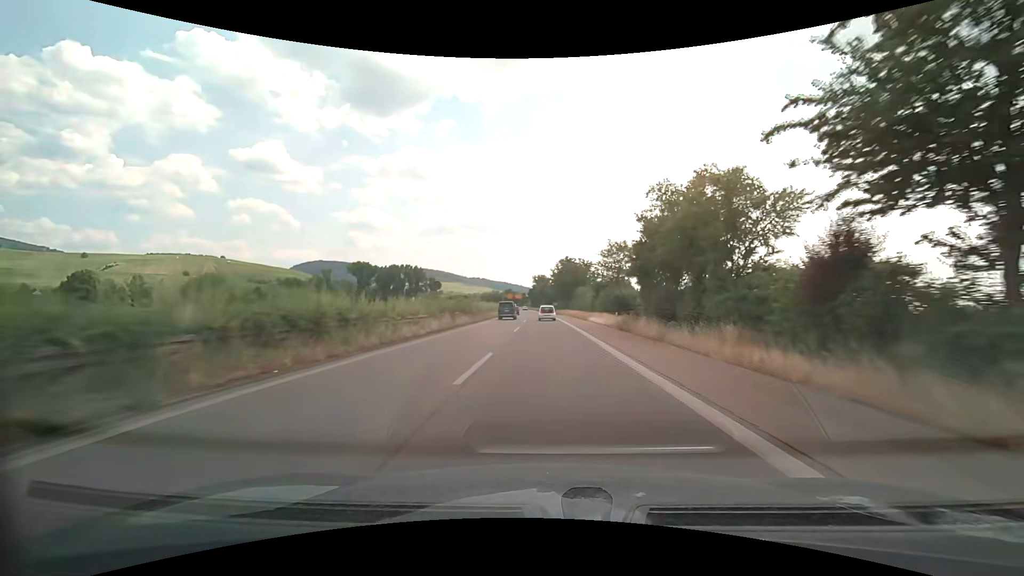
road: trunk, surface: asphalt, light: Day
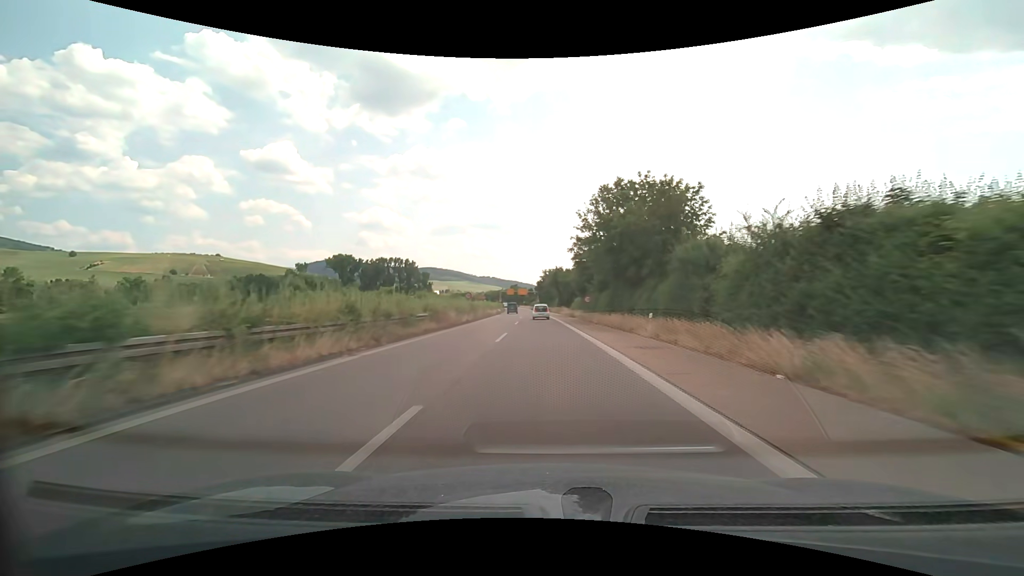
(-0.5, +62.1) m; -1°
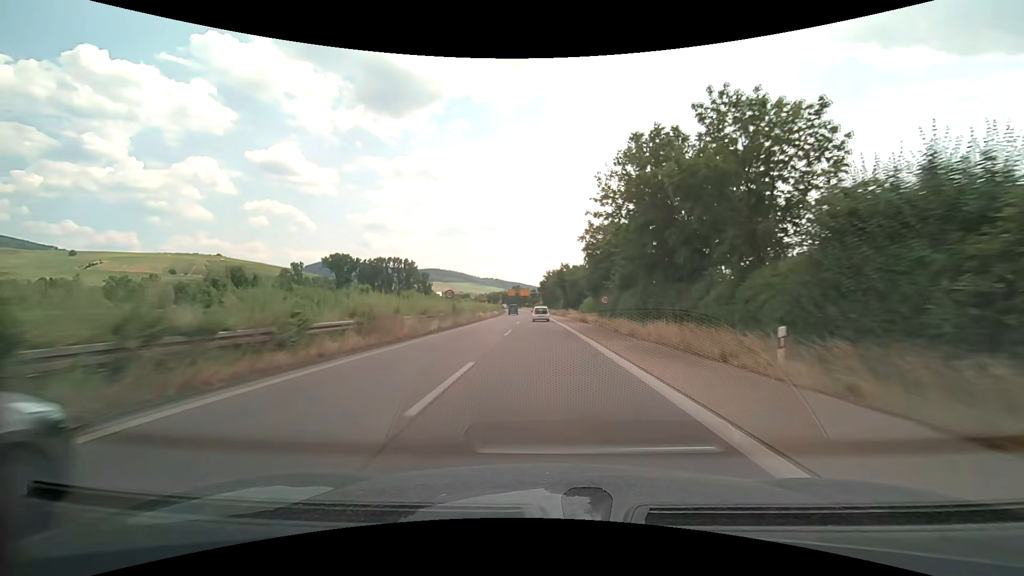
(0.0, +12.5) m; 0°
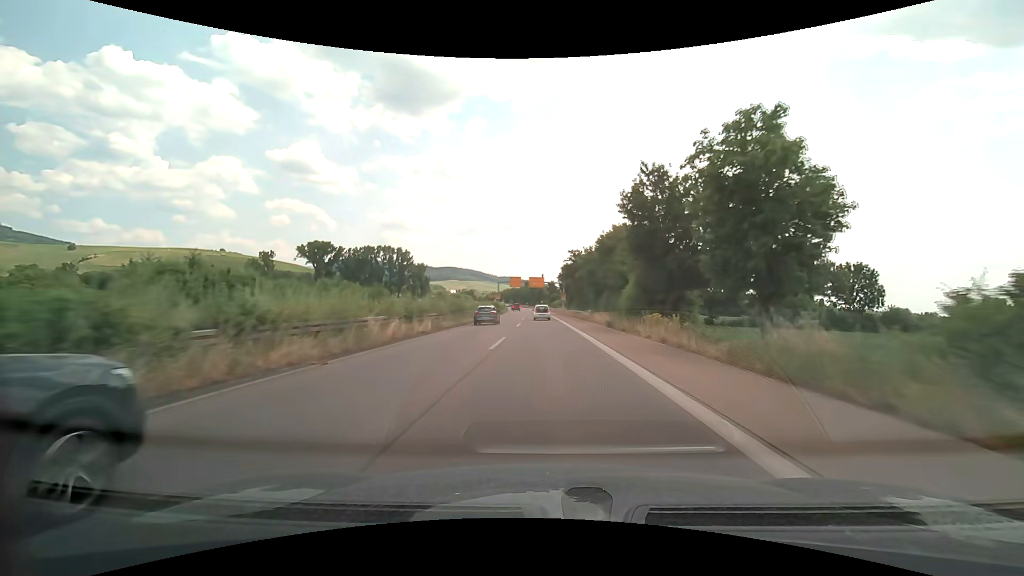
(-1.1, +62.6) m; -2°
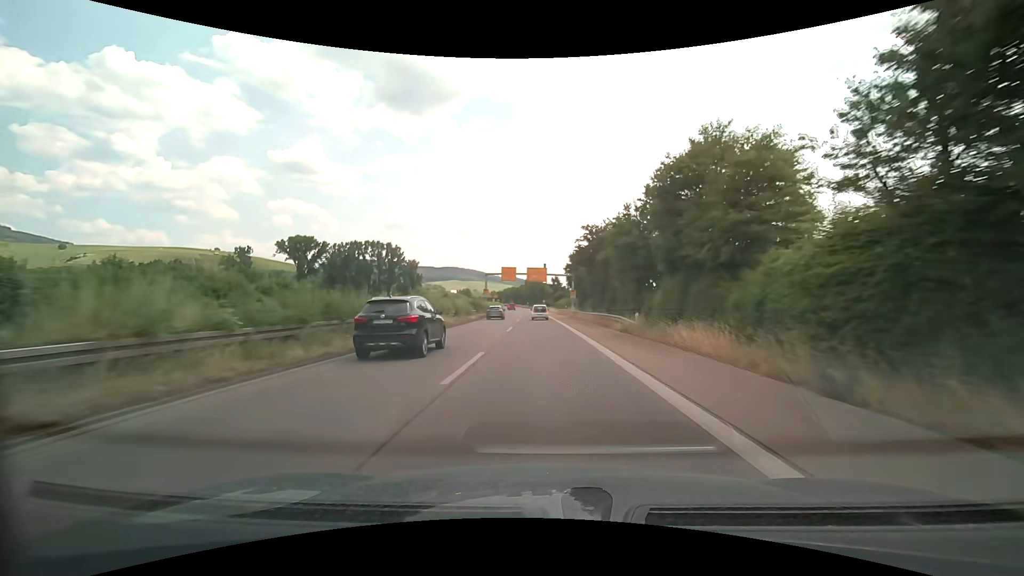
(0.0, +25.2) m; 0°
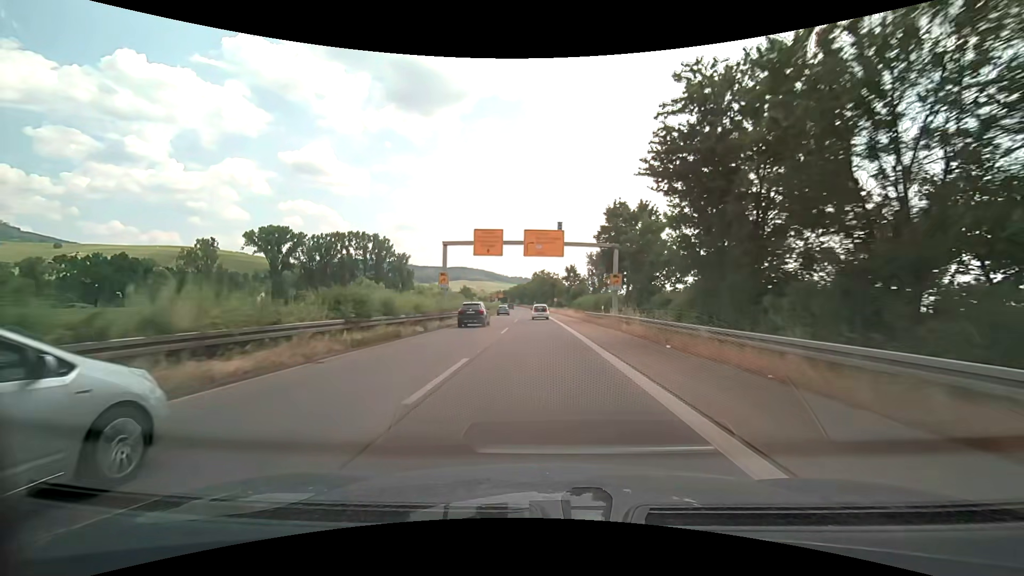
(-0.3, +37.8) m; -1°
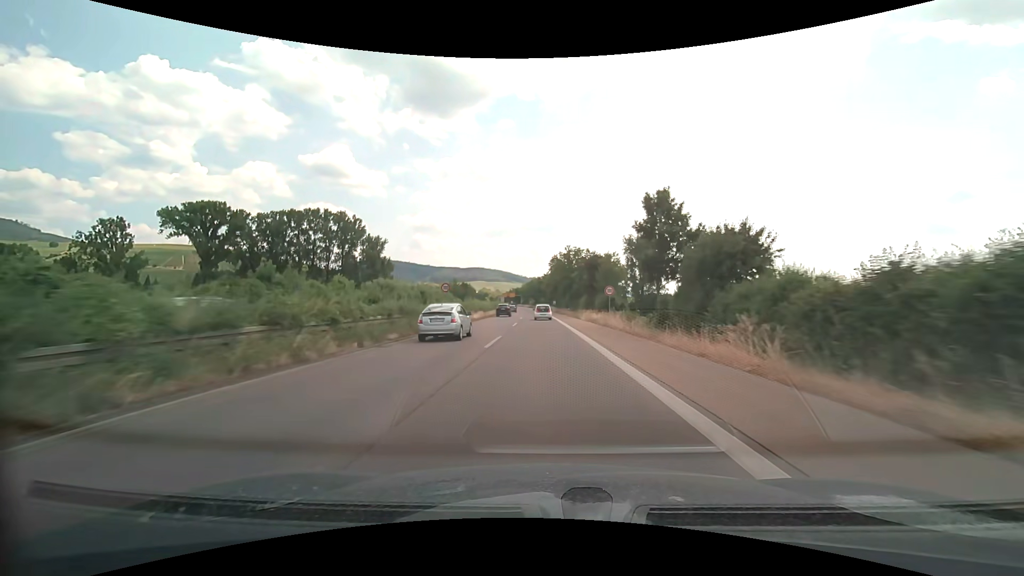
(-0.8, +62.8) m; -2°
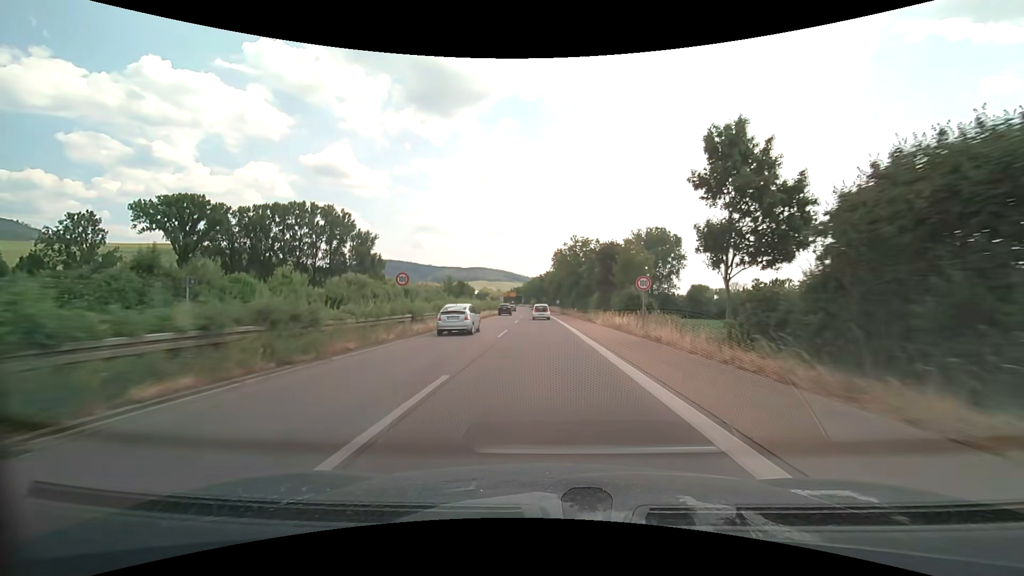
(0.0, +12.5) m; 0°
(0, +10) (0, +20) (0, +30) (0, +40) (-1, +50) (-1, +60) (-1, +70) (-2, +80) (-2, +90) (-2, +100) m
